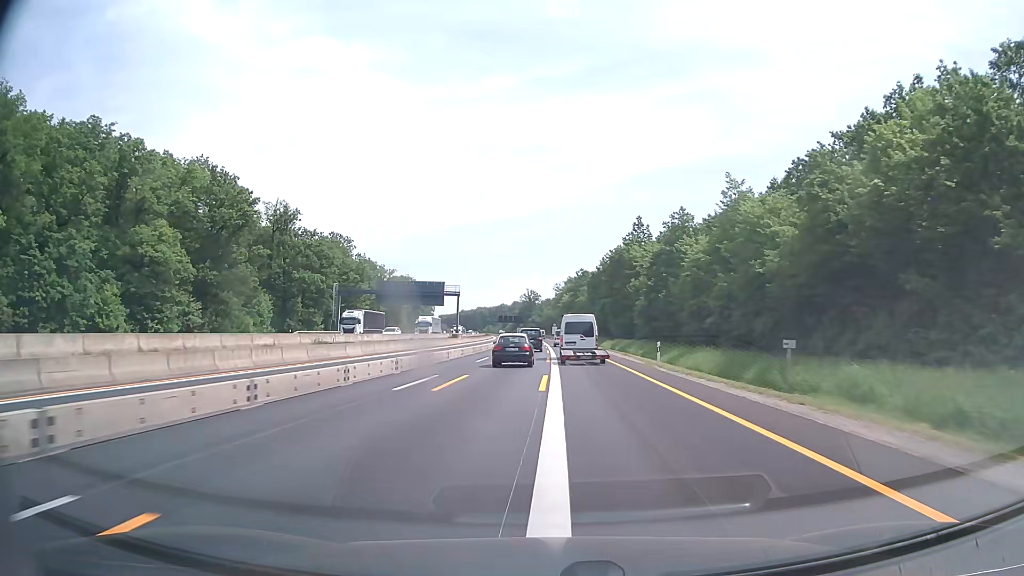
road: motorway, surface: asphalt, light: Day
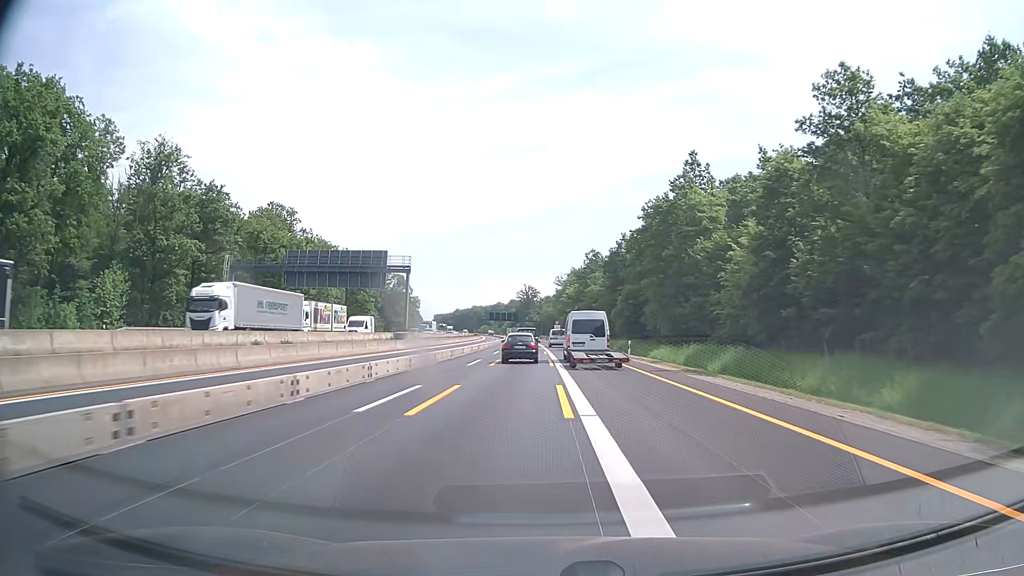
(-0.1, +40.9) m; 0°
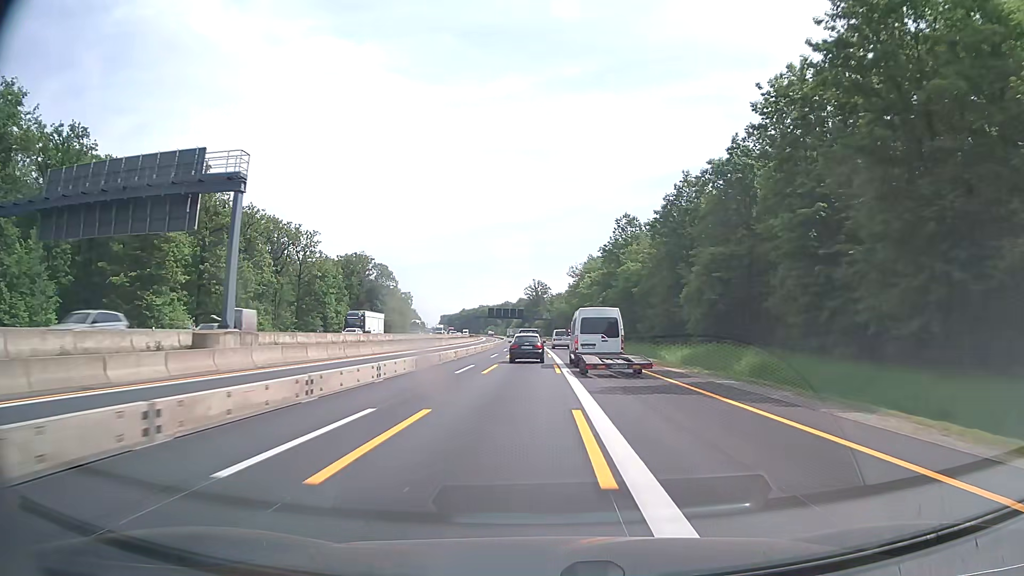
(-0.2, +41.5) m; -1°
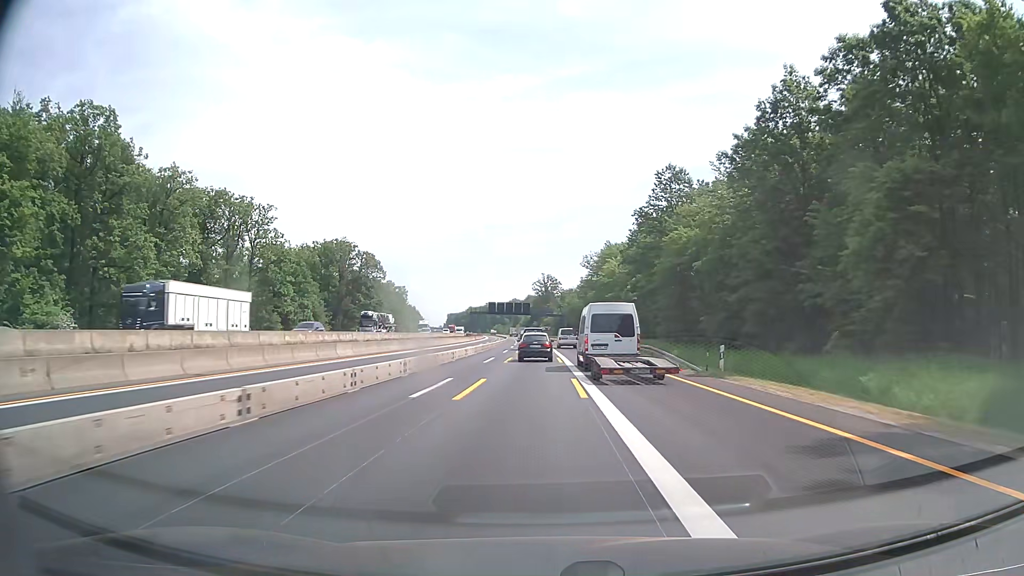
(-0.2, +27.6) m; -1°
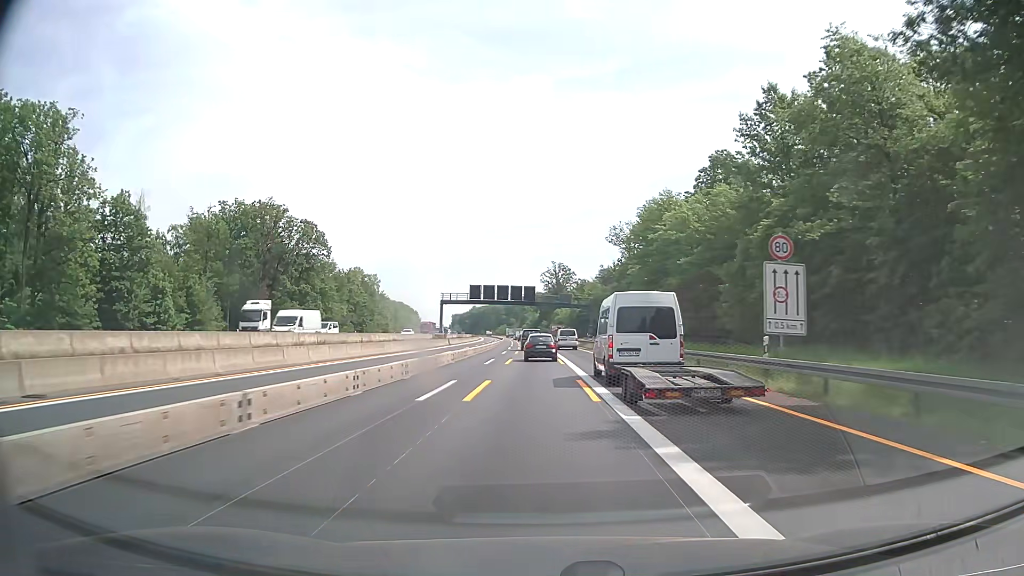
(-0.5, +54.3) m; -1°
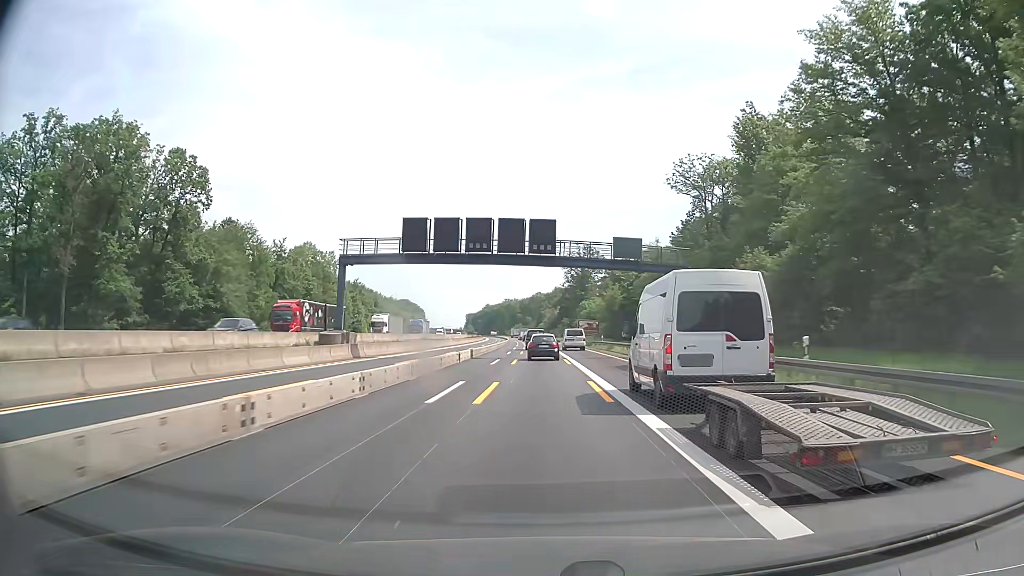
(-0.6, +54.3) m; -1°
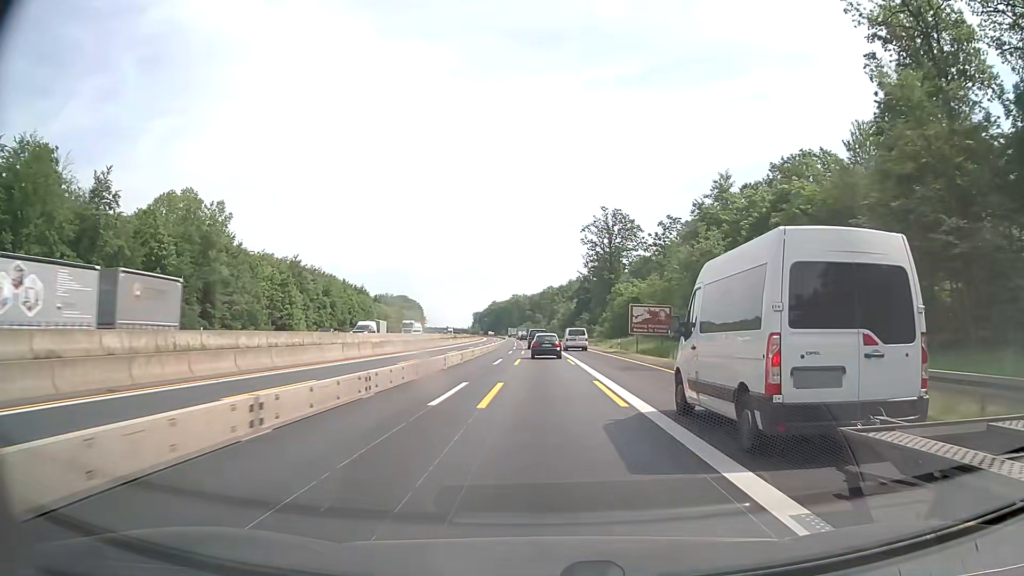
(-0.5, +54.5) m; -1°
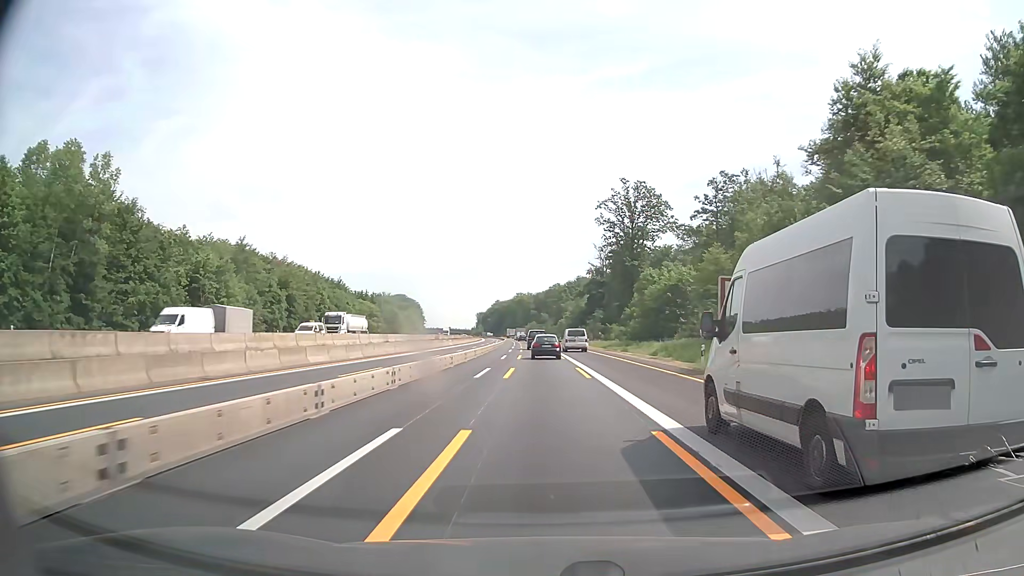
(-0.1, +27.3) m; 0°
(0, +10) (0, +20) (0, +30) (0, +40) (0, +50) (-1, +60) (-1, +70) (-1, +80) (-1, +90) (-2, +100) m
